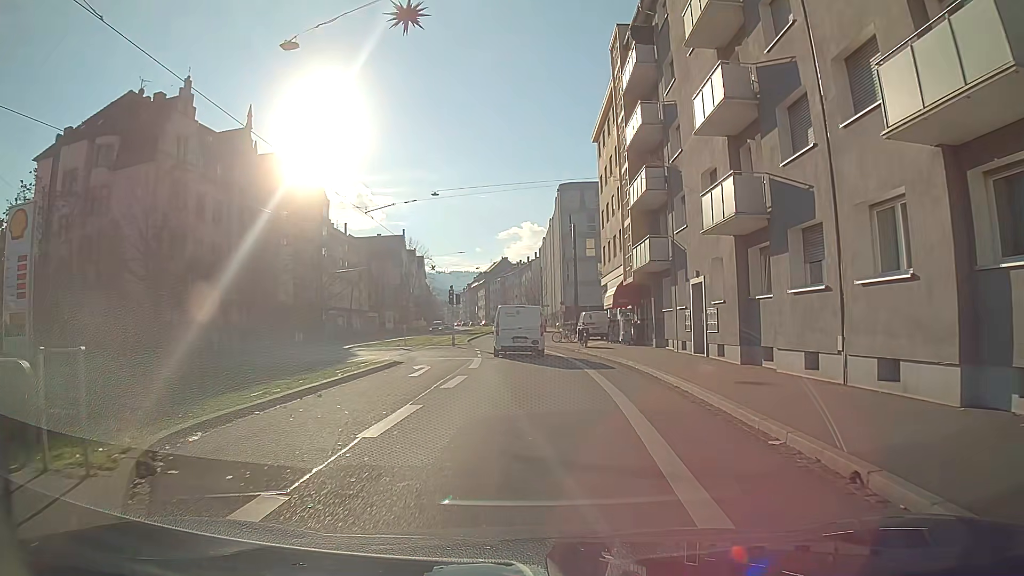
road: primary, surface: asphalt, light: Day
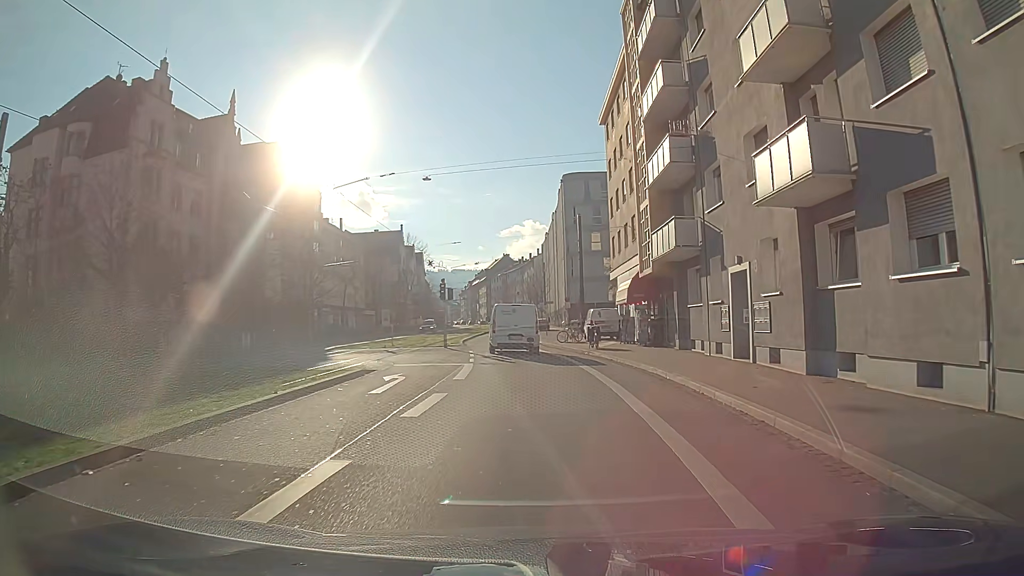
(0.0, +4.5) m; 0°
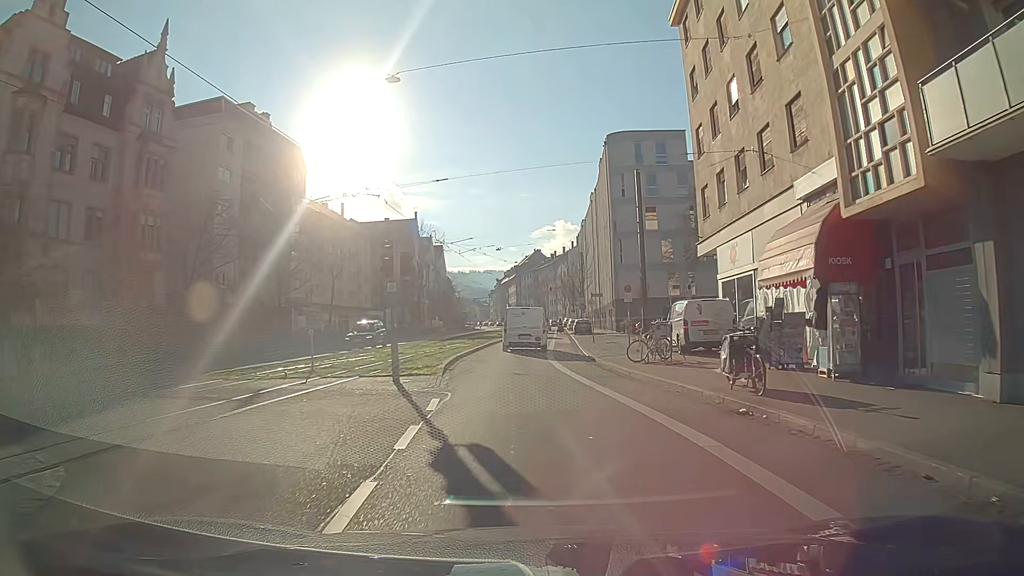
(-0.2, +18.0) m; -2°
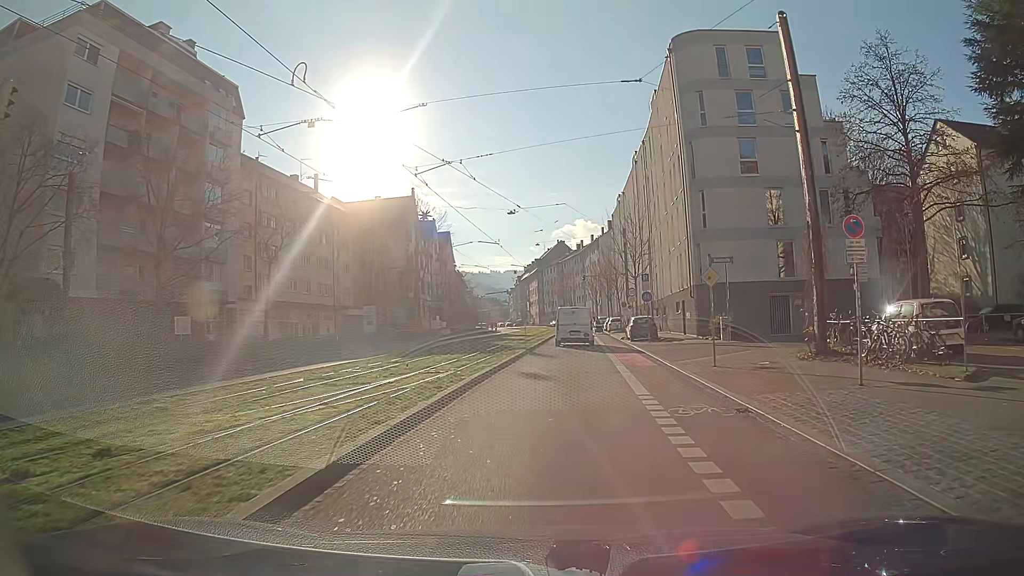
(0.0, +22.6) m; -1°
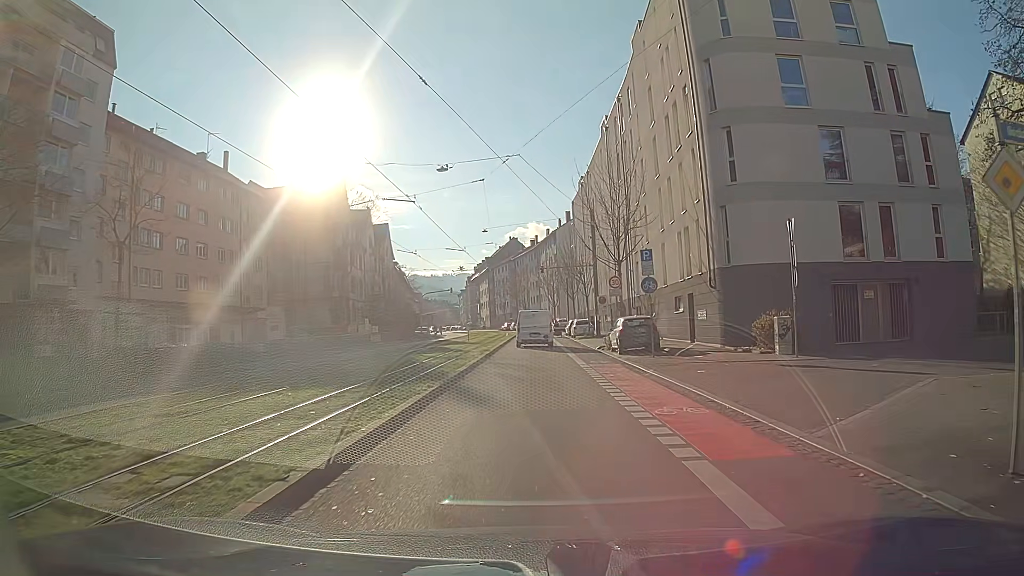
(+0.5, +13.7) m; +3°
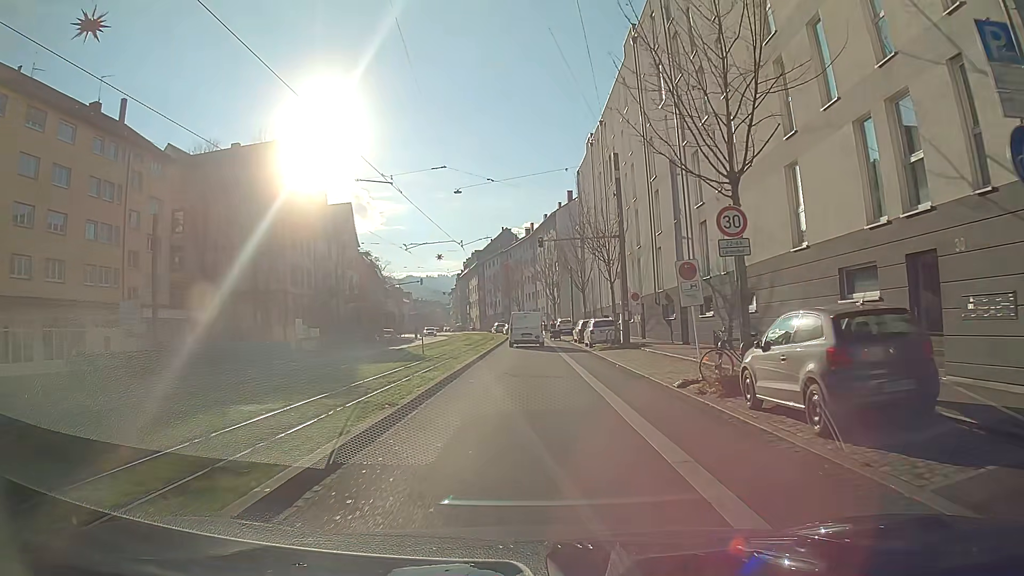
(0.0, +19.5) m; 0°
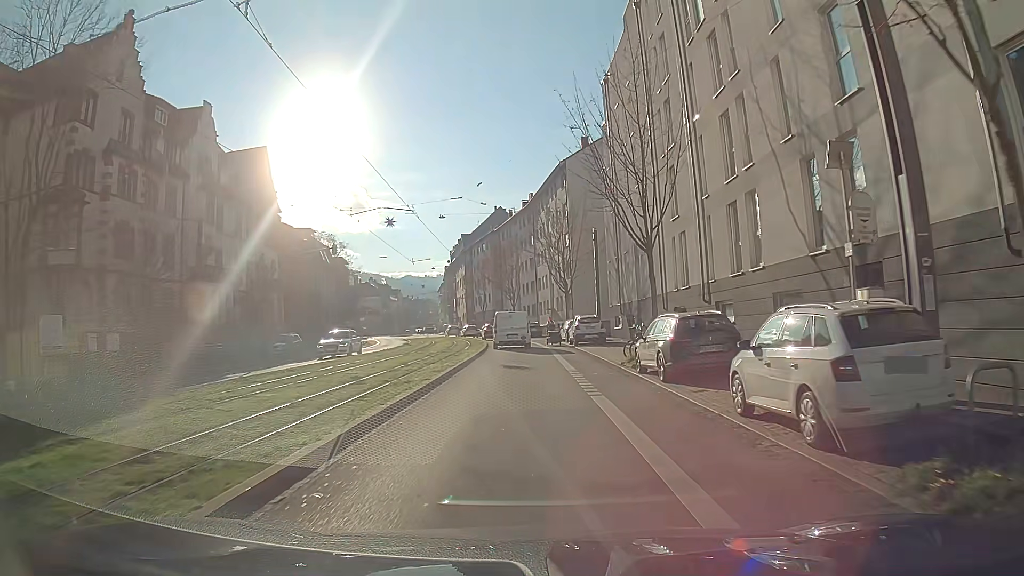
(0.0, +28.9) m; -1°
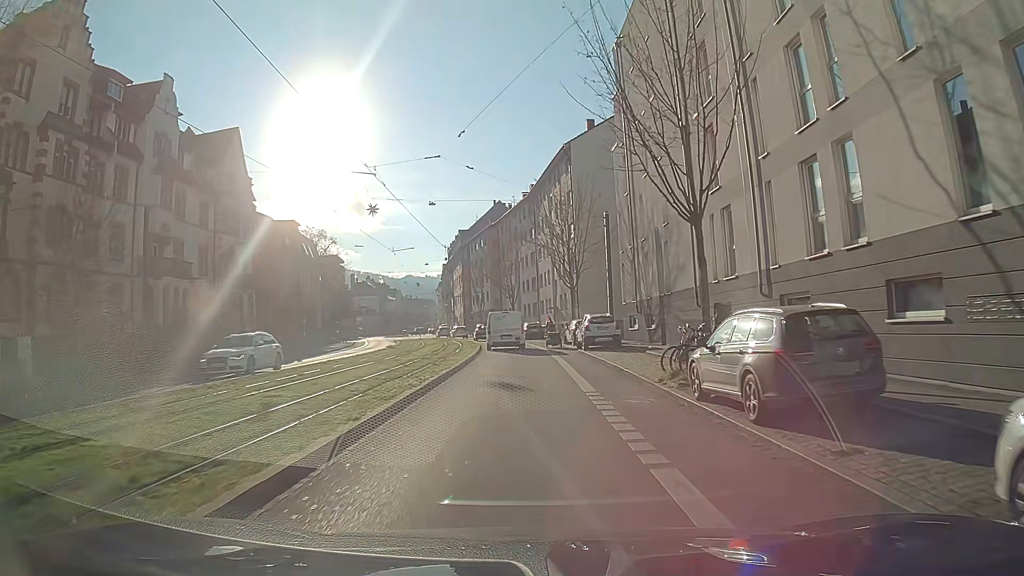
(0.0, +6.3) m; 0°
